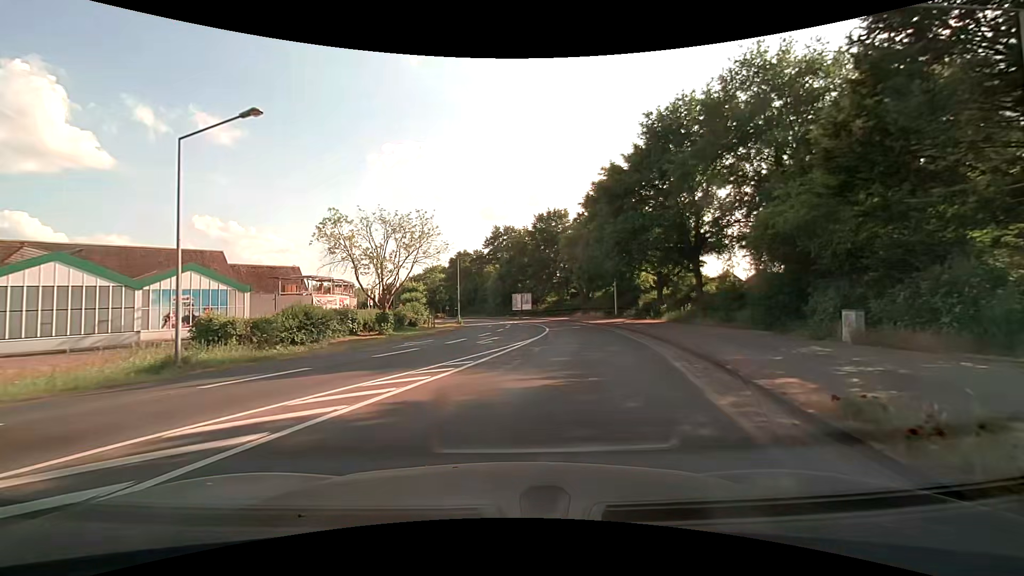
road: tertiary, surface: asphalt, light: Day
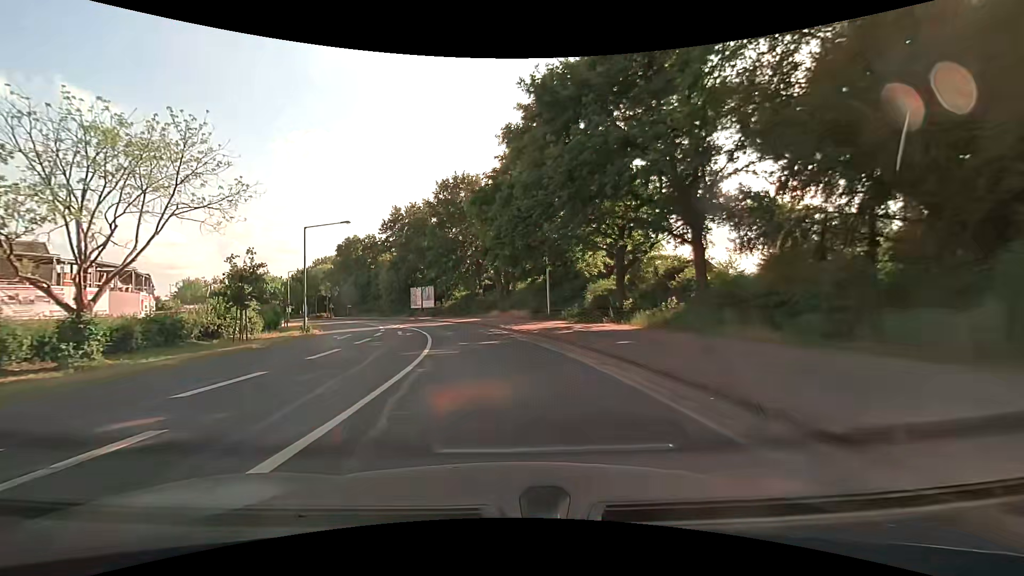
(+2.2, +18.6) m; +9°
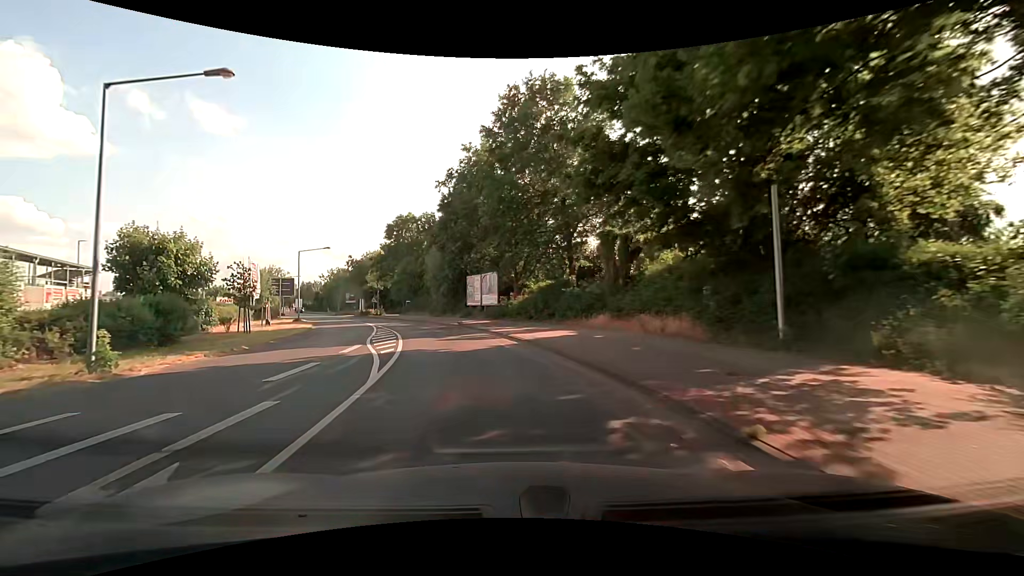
(-1.6, +23.9) m; -9°
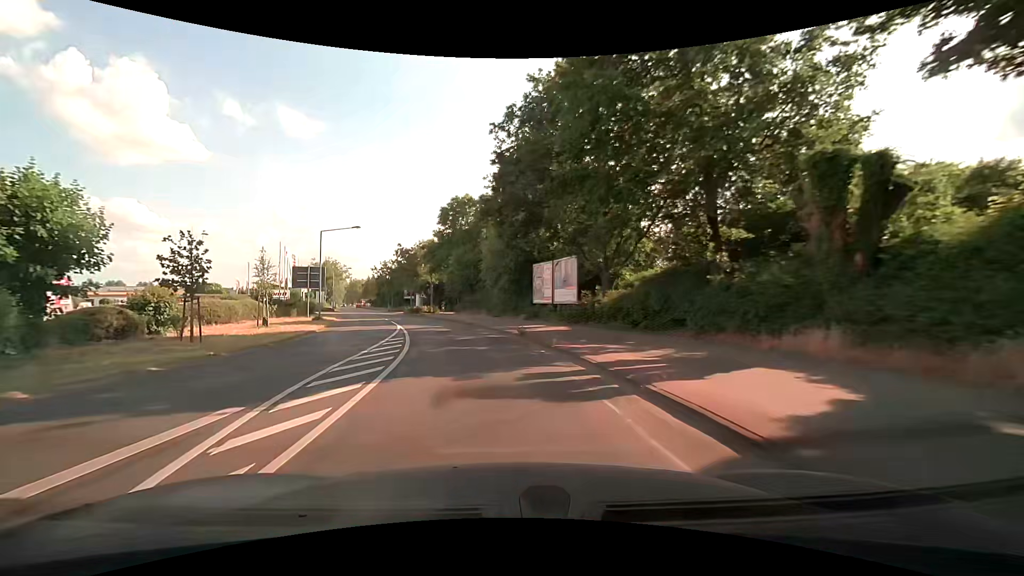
(-0.8, +12.8) m; -8°
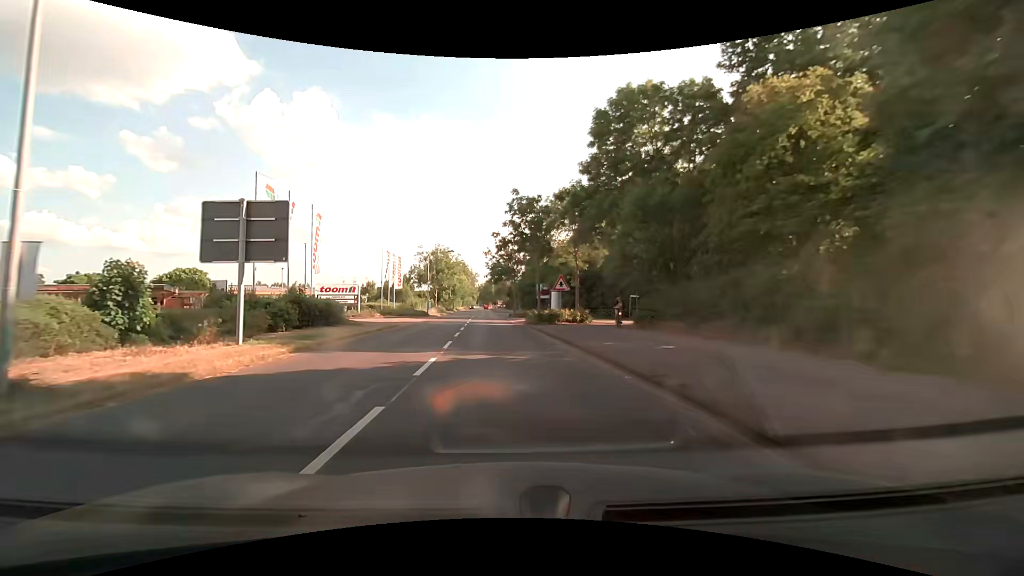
(-4.7, +33.9) m; -15°
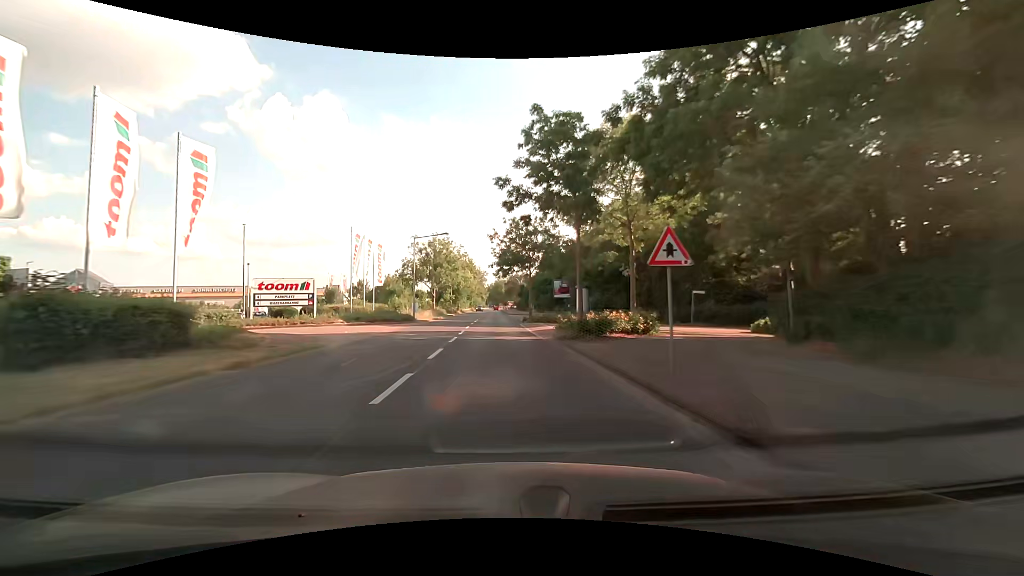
(-0.3, +14.9) m; -2°
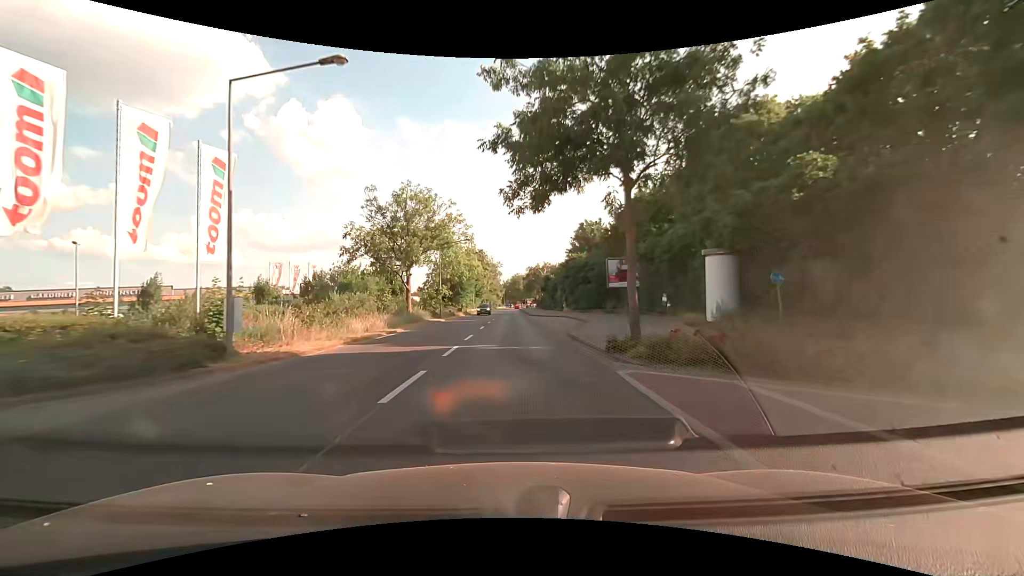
(-0.6, +30.8) m; -2°
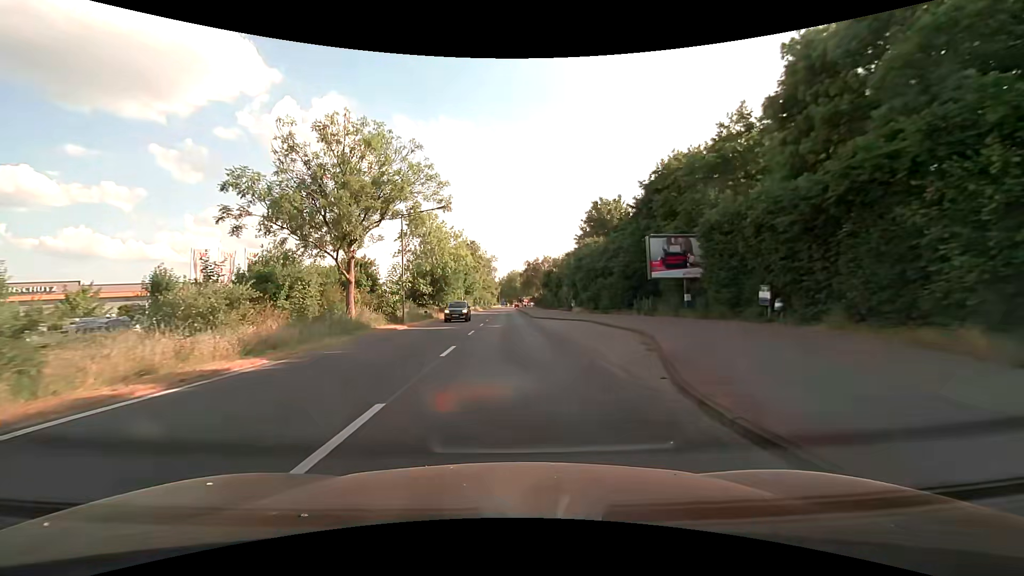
(+0.1, +15.4) m; +1°
(0, +10) (0, +20) (0, +30) (0, +40) (0, +50) (0, +60) (0, +70) (0, +80) (0, +90) (0, +100) m
